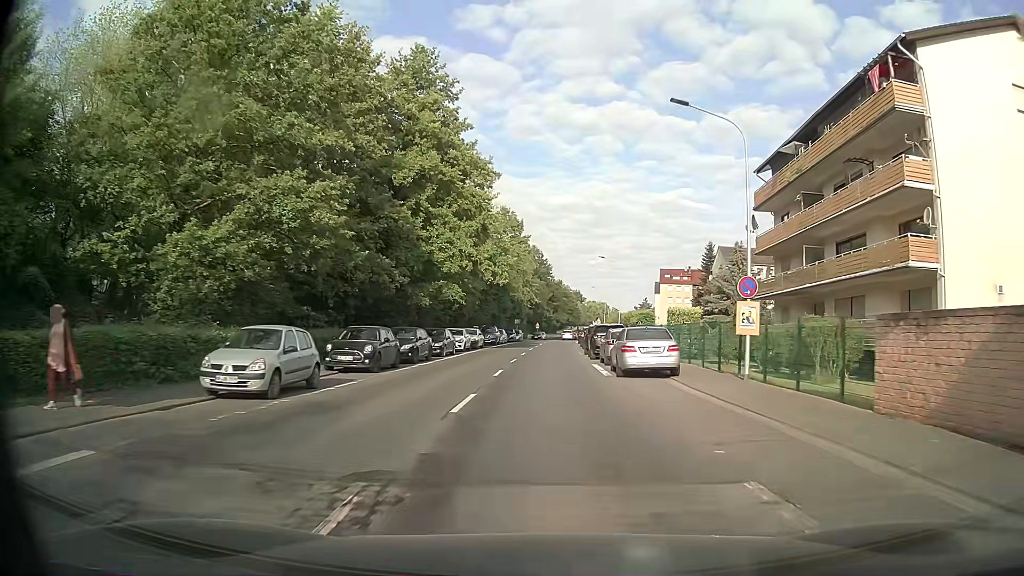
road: secondary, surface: asphalt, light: Day
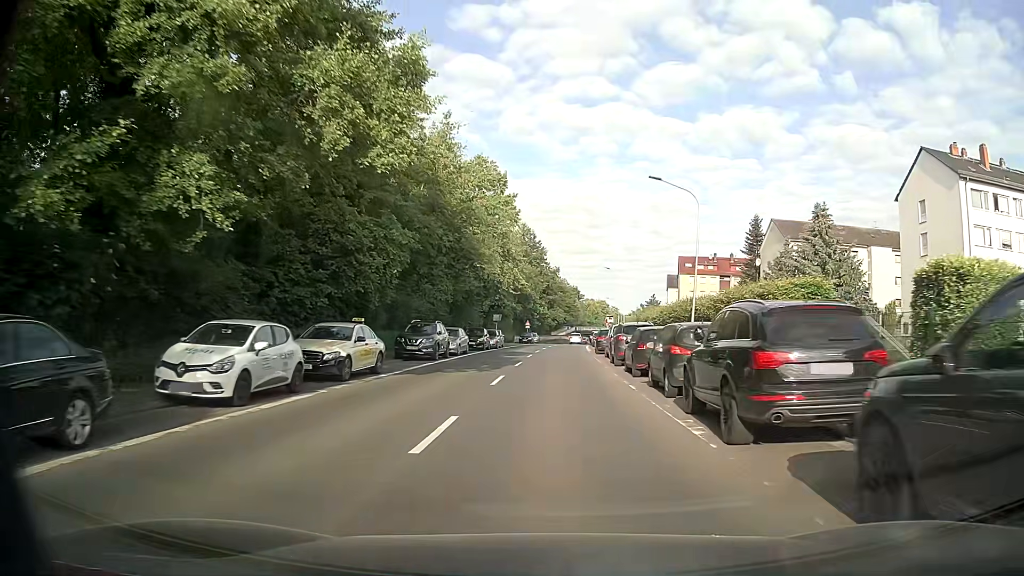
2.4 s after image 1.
(0.0, +31.0) m; 0°
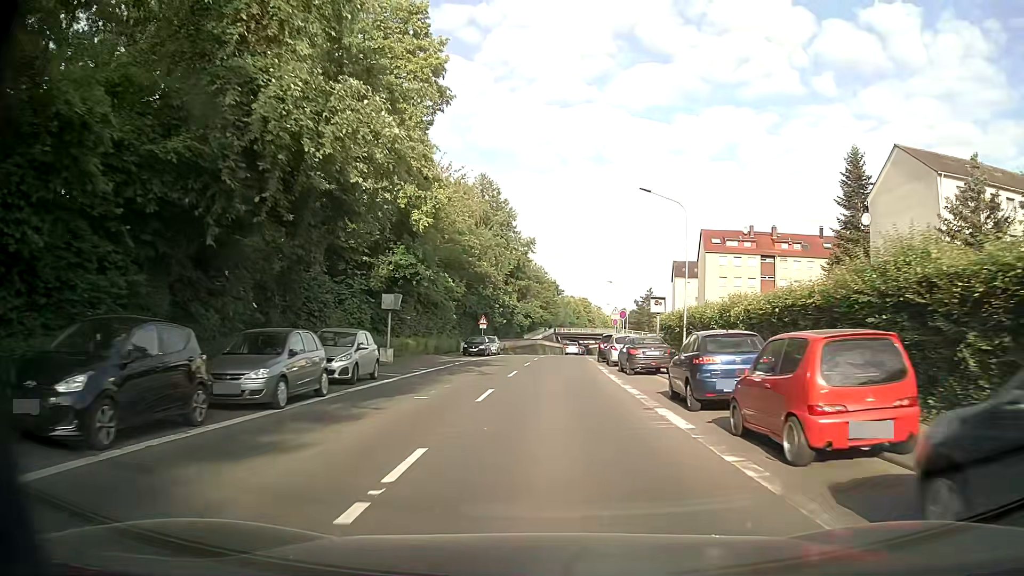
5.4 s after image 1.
(+0.8, +38.7) m; +2°
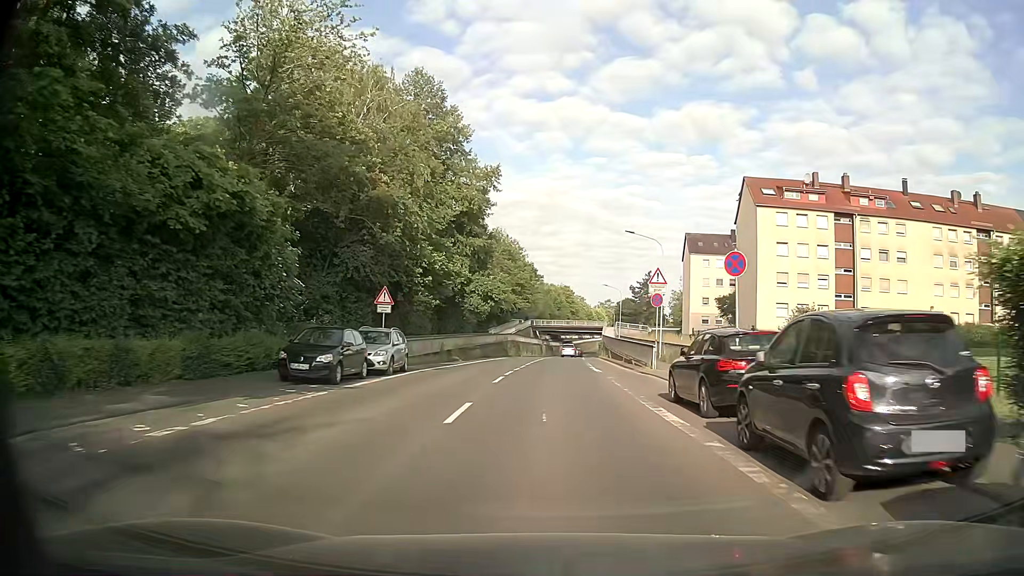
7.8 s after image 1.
(+0.4, +31.2) m; +2°
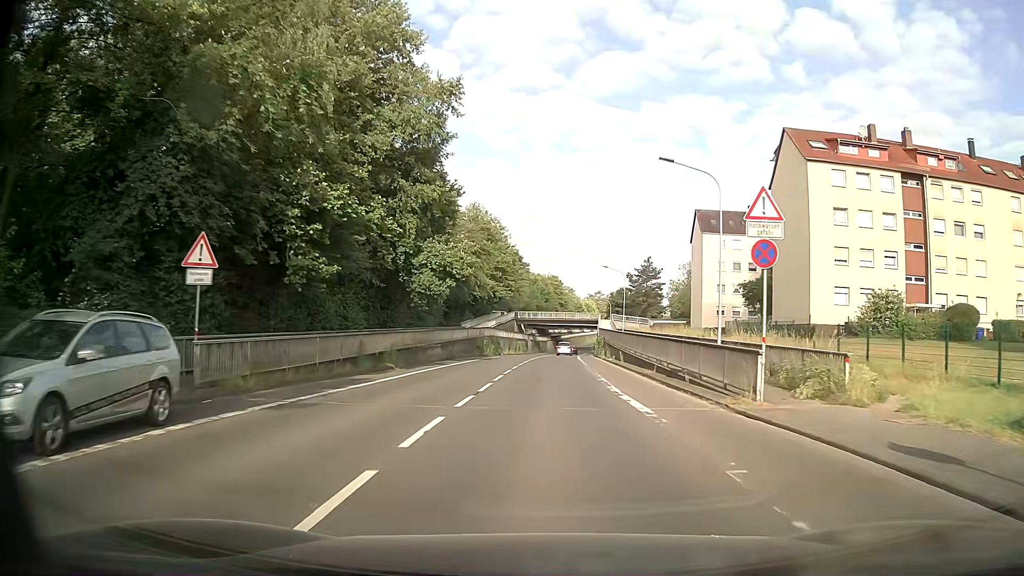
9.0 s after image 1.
(+0.1, +15.7) m; +1°
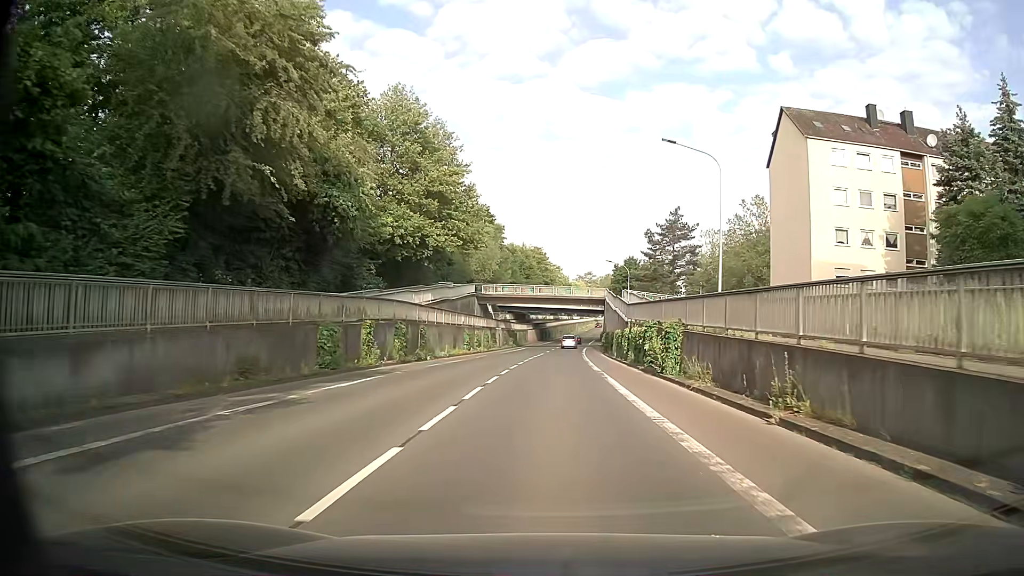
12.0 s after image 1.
(+0.4, +39.5) m; +1°
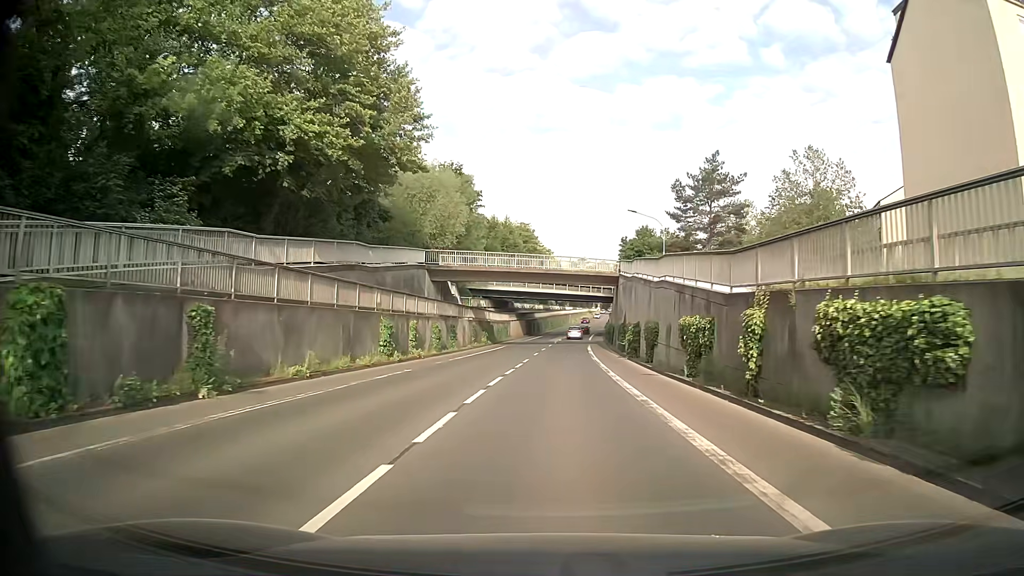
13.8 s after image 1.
(+0.2, +23.7) m; +1°
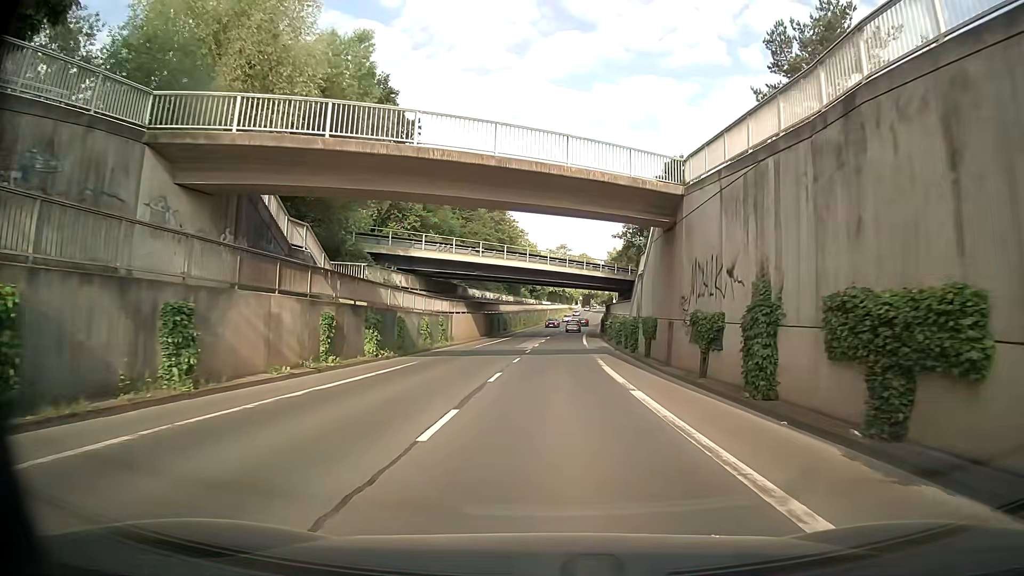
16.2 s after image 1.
(+0.5, +31.6) m; +2°
(0, +10) (0, +20) (0, +30) (+1, +40) (+1, +50) (+2, +60) (+2, +70) (+3, +80) (+4, +90) (+5, +100) m
